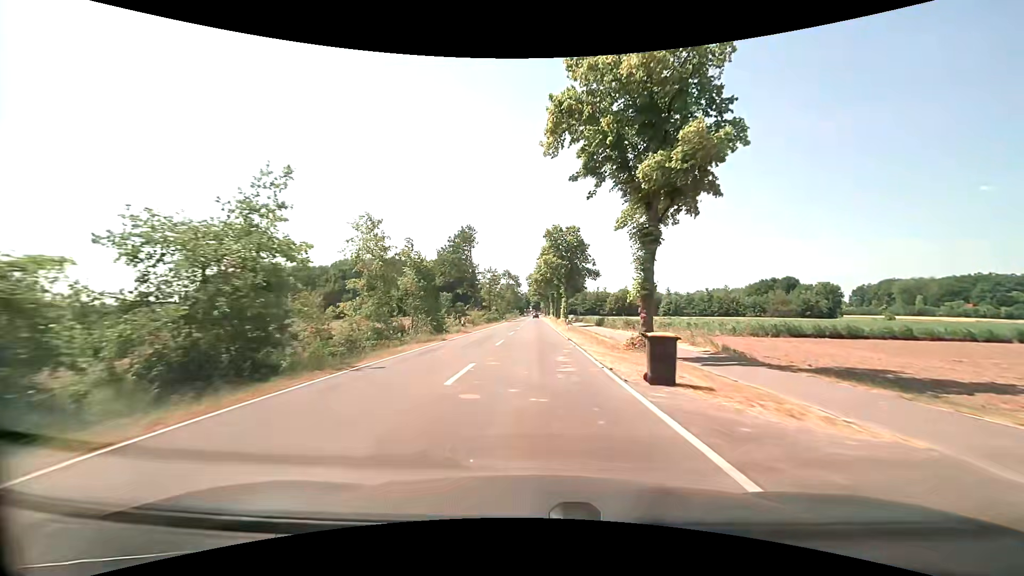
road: secondary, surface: asphalt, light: Day
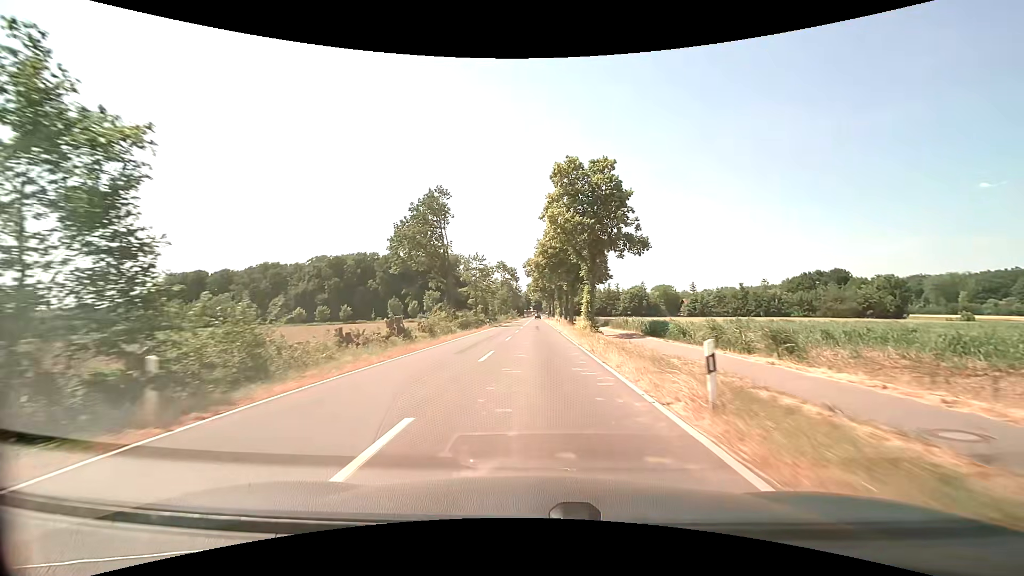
(0.0, +31.1) m; 0°
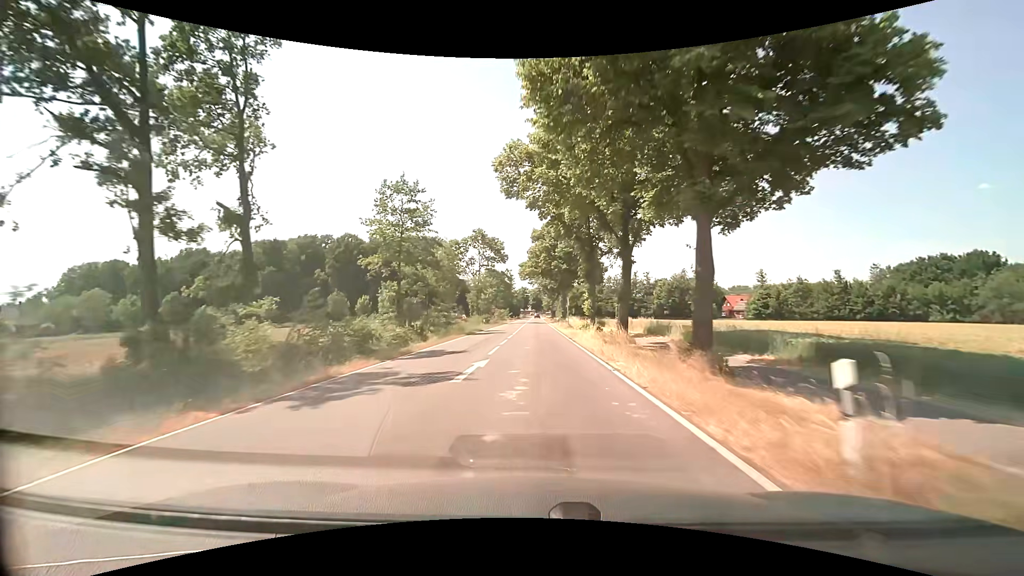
(0.0, +52.7) m; 0°
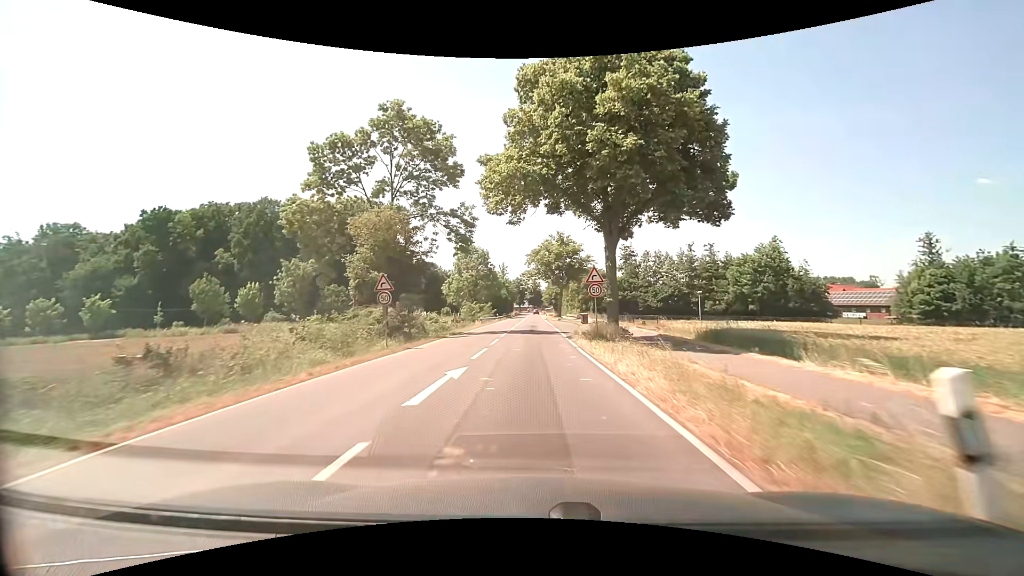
(+0.2, +51.5) m; 0°
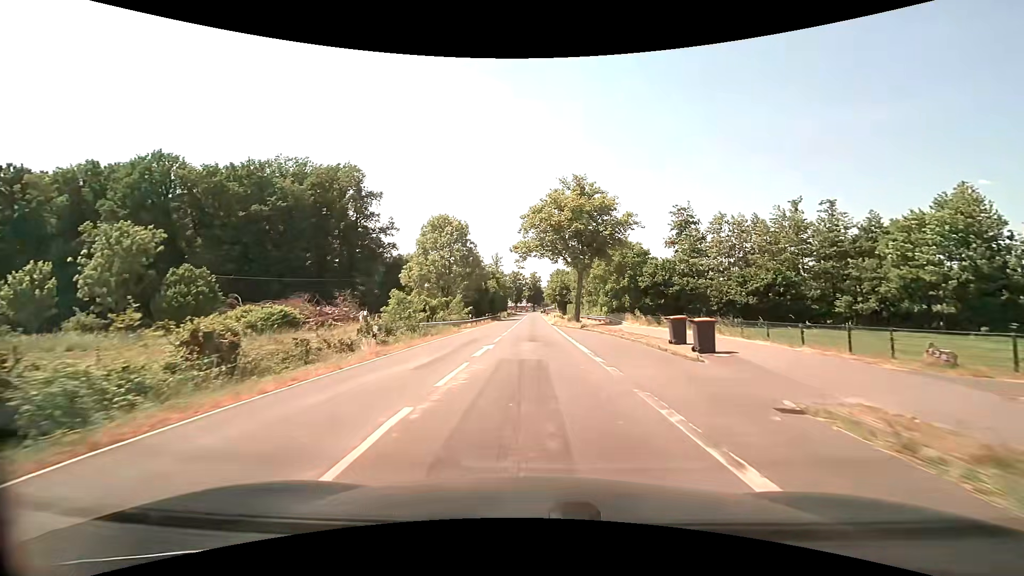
(-0.3, +34.9) m; 0°
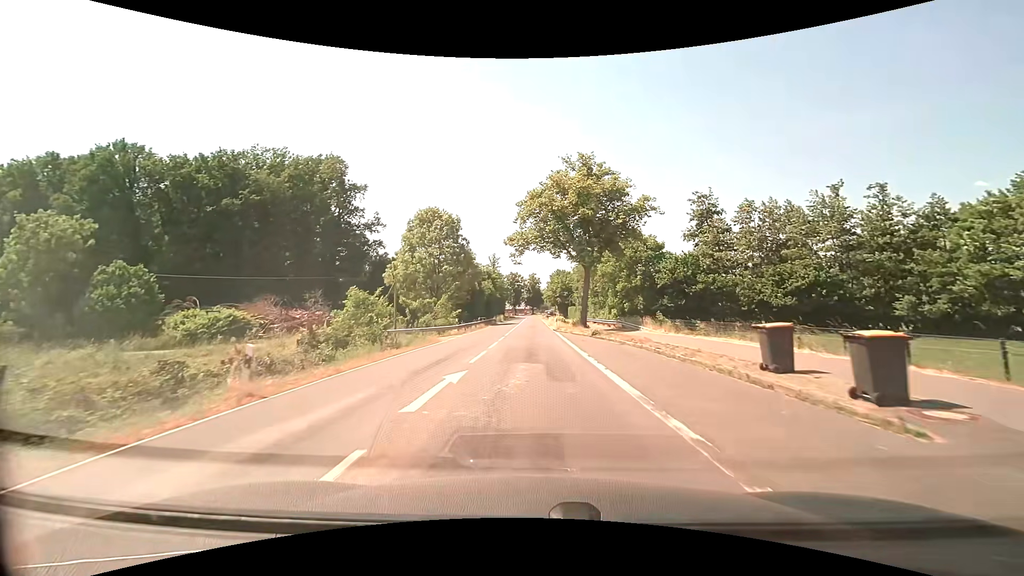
(0.0, +7.7) m; -1°
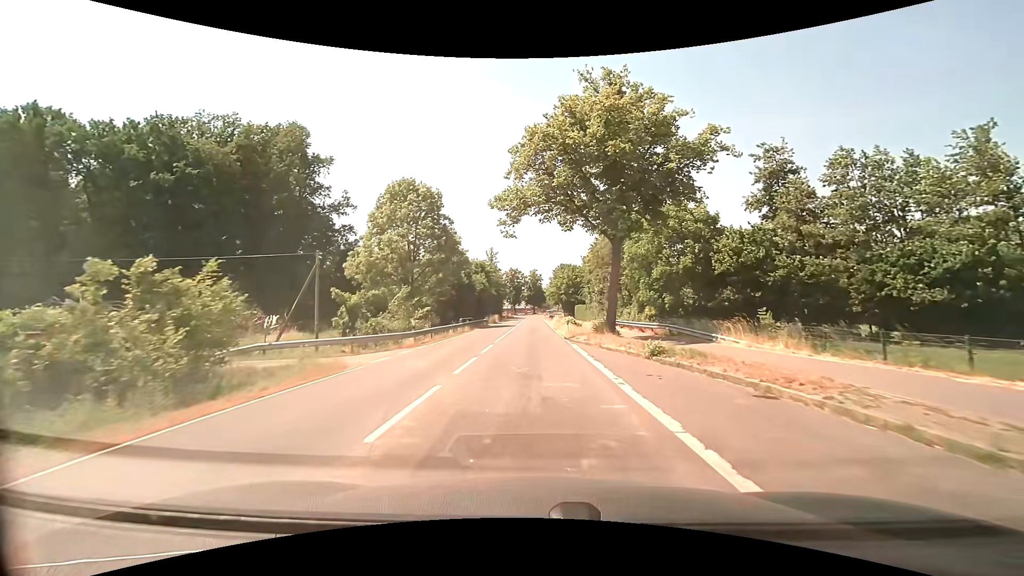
(+0.1, +14.7) m; 0°
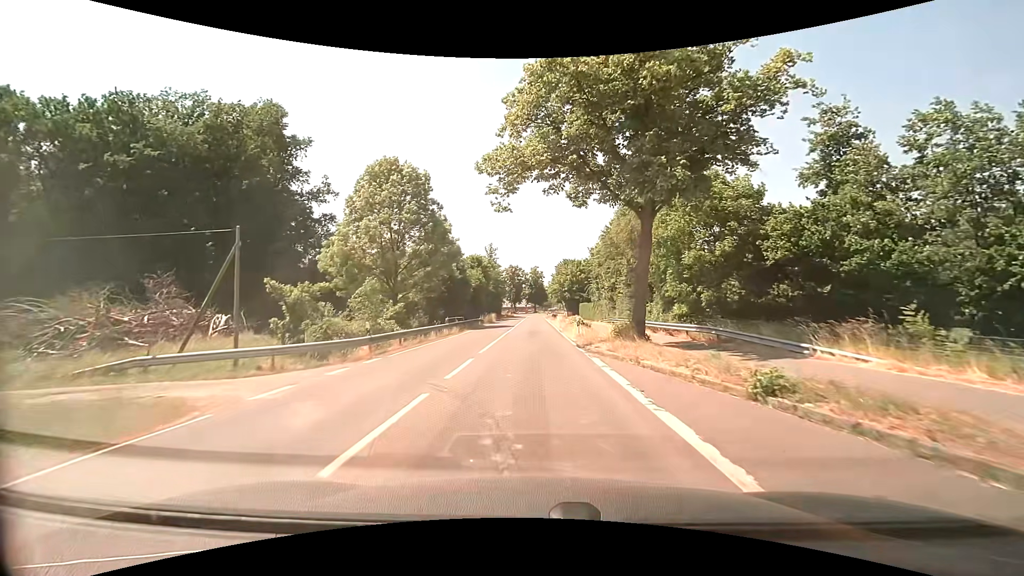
(0.0, +7.1) m; 0°
